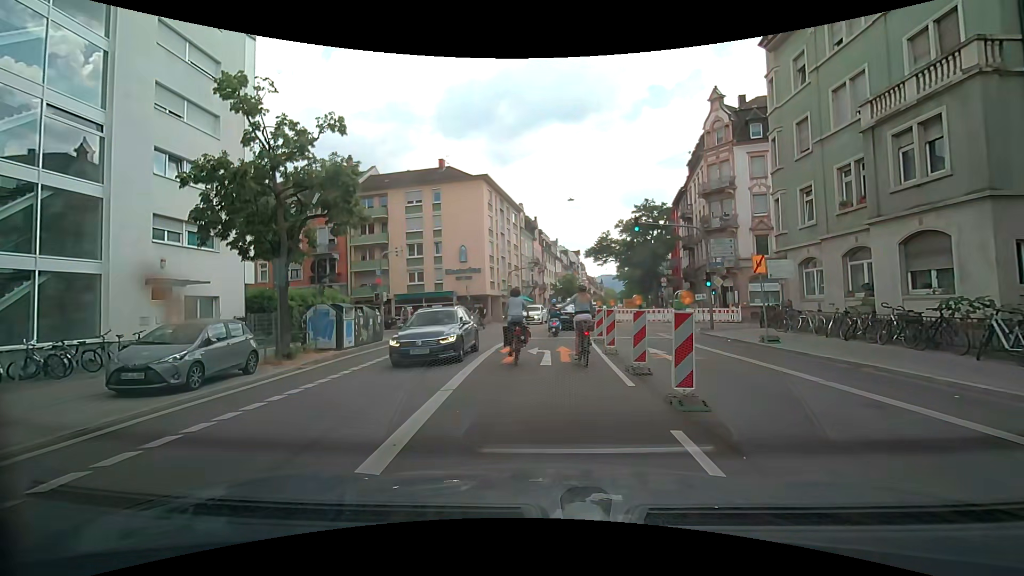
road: secondary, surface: asphalt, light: Day
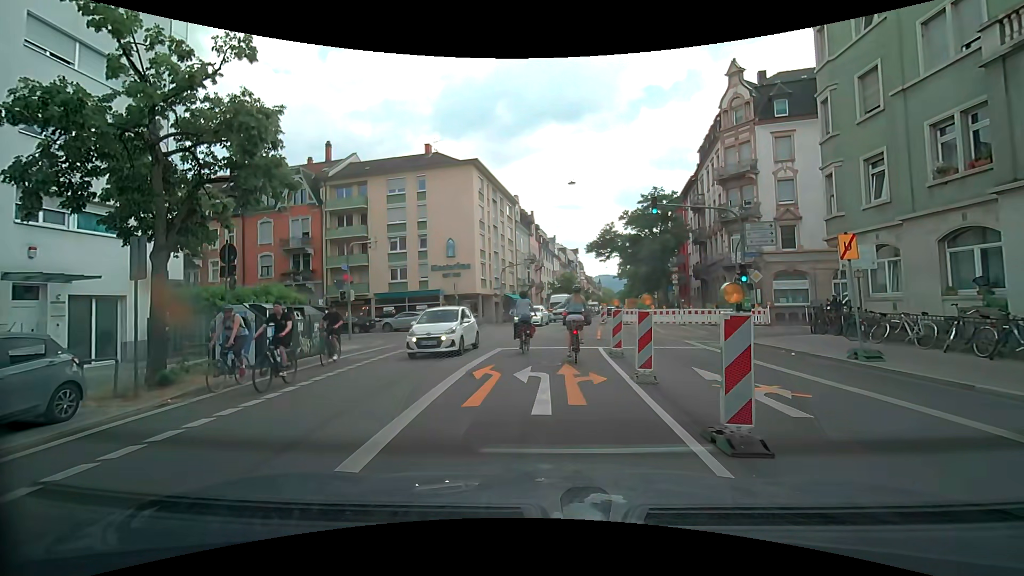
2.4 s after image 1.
(0.0, +5.2) m; +1°
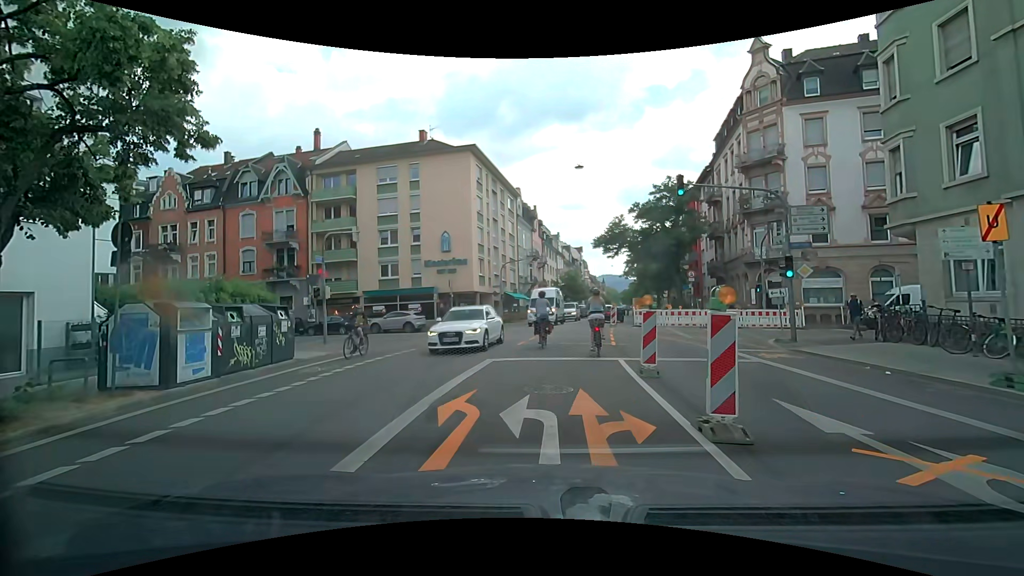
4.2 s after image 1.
(0.0, +3.7) m; -2°
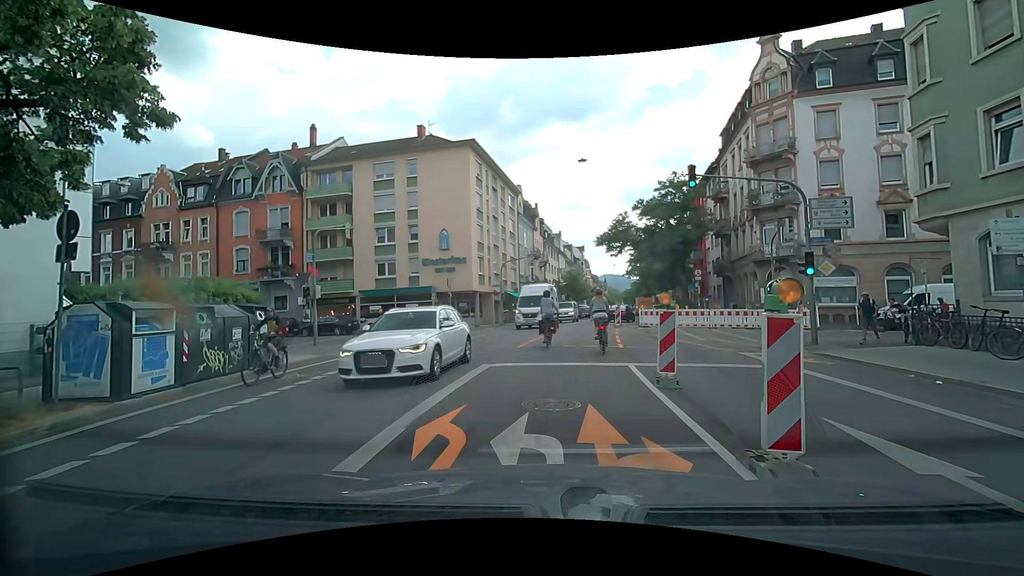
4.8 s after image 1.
(0.0, +1.3) m; +2°
